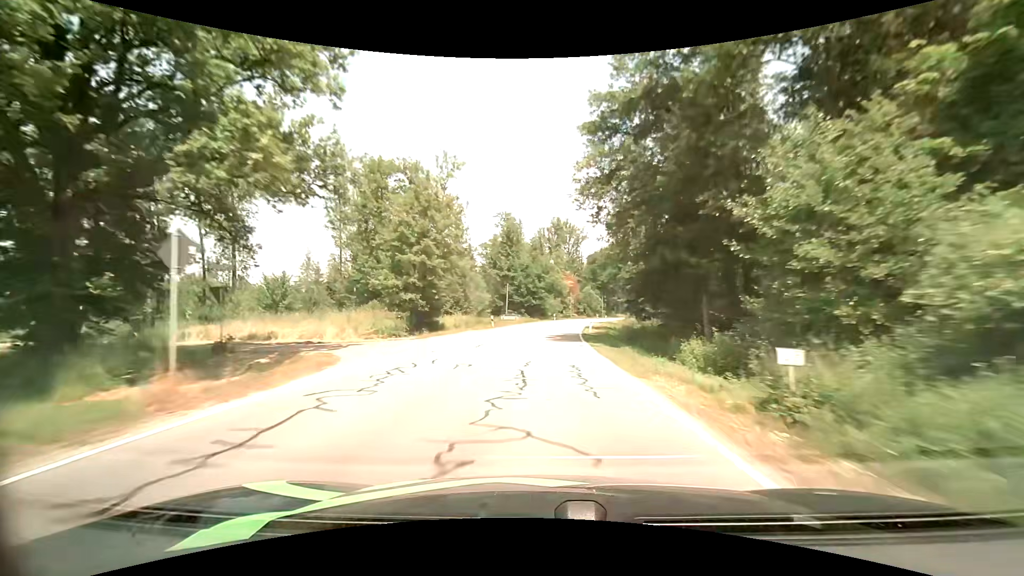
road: secondary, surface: asphalt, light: Day
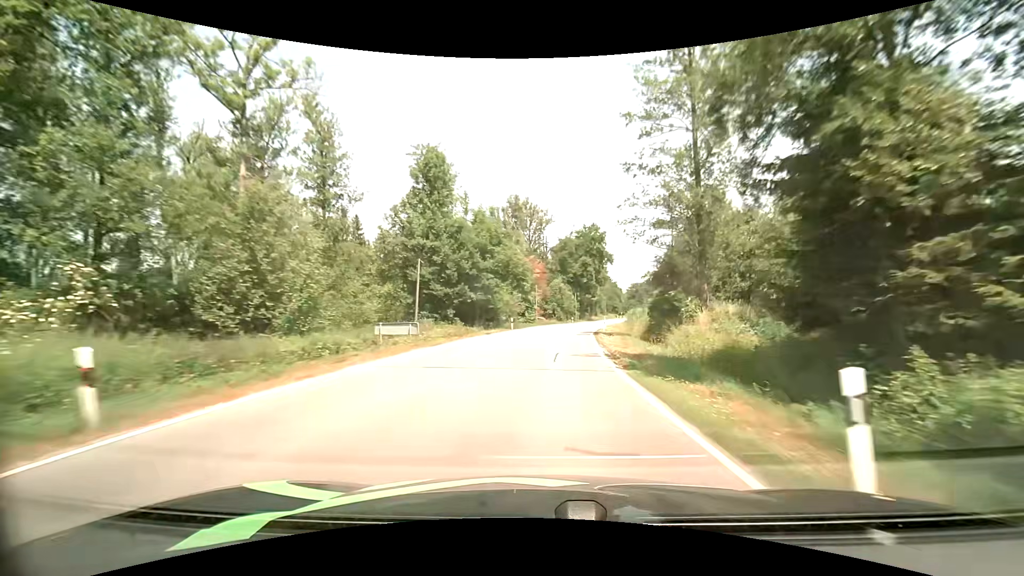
(+1.1, +35.2) m; +5°
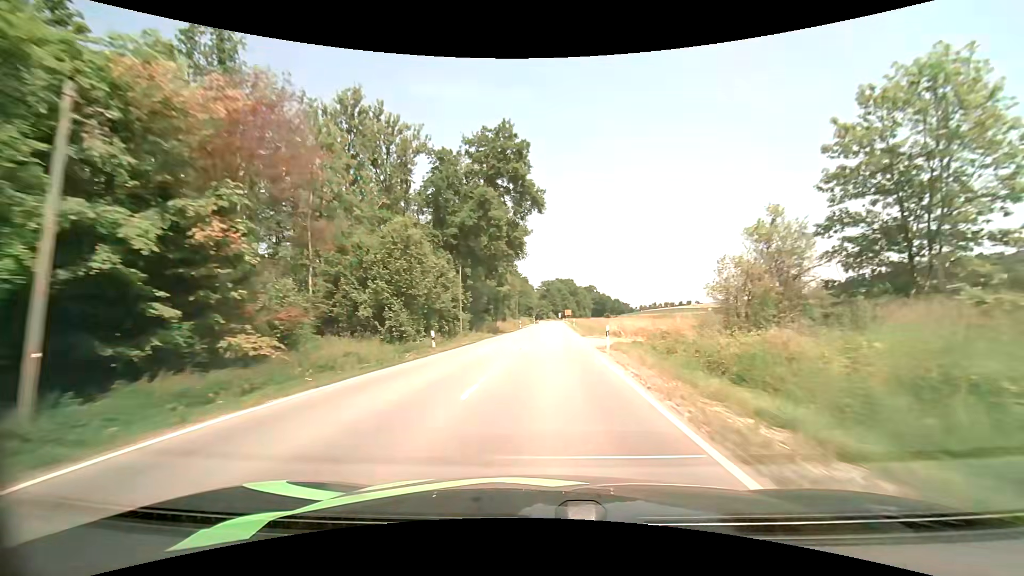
(+5.8, +60.1) m; +11°
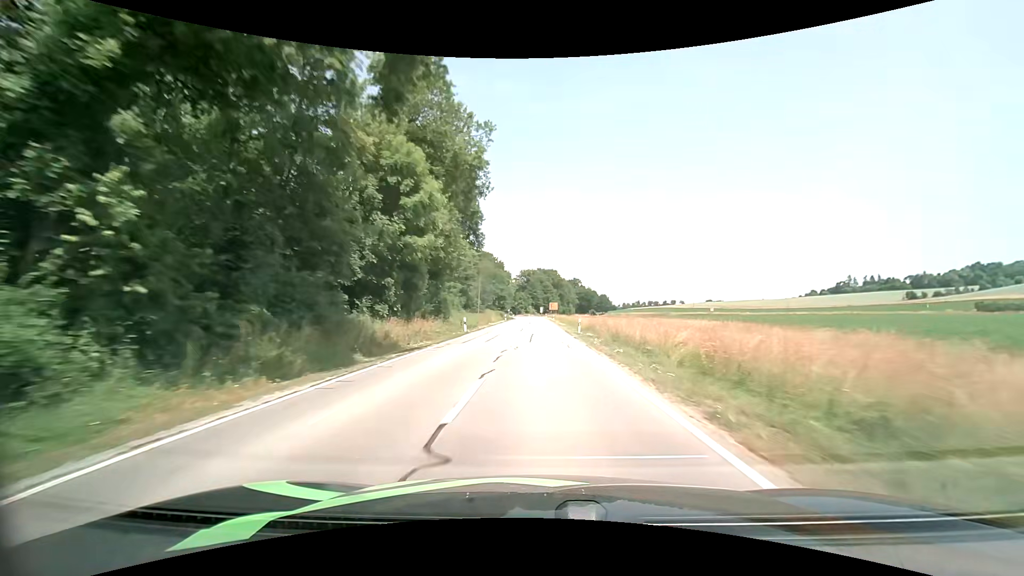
(+0.9, +37.6) m; +2°
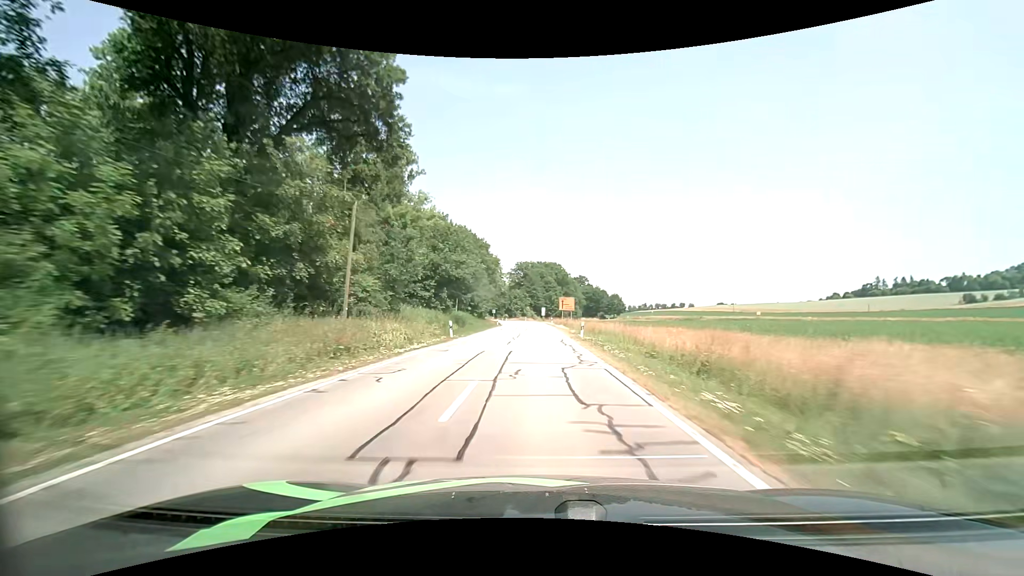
(0.0, +48.6) m; 0°
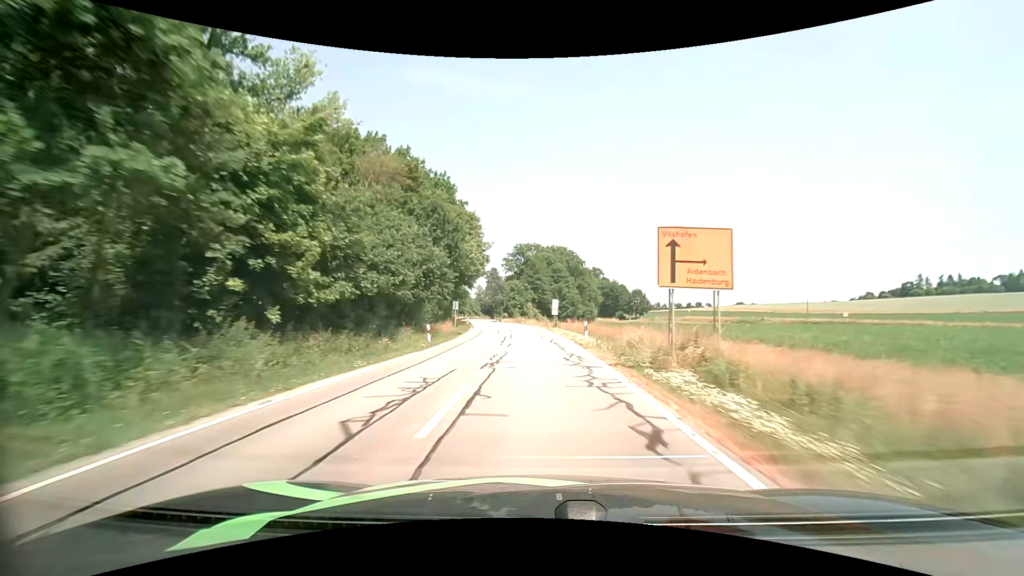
(-0.3, +47.6) m; -1°
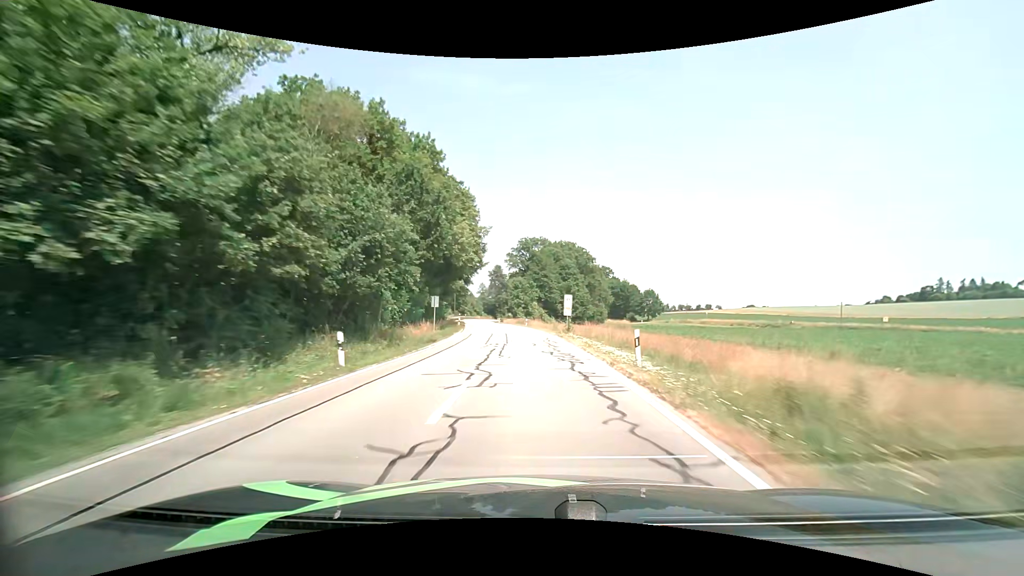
(-0.1, +11.9) m; -1°
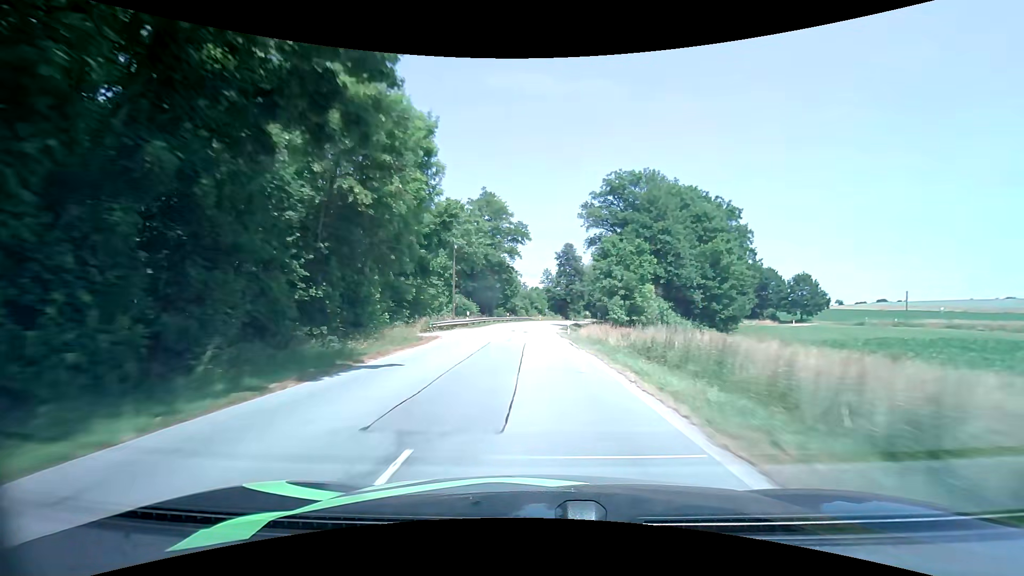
(-4.0, +60.5) m; -8°
(0, +10) (0, +20) (0, +30) (0, +40) (0, +50) (+1, +60) (+1, +70) (+3, +80) (+4, +90) (+6, +100) m
